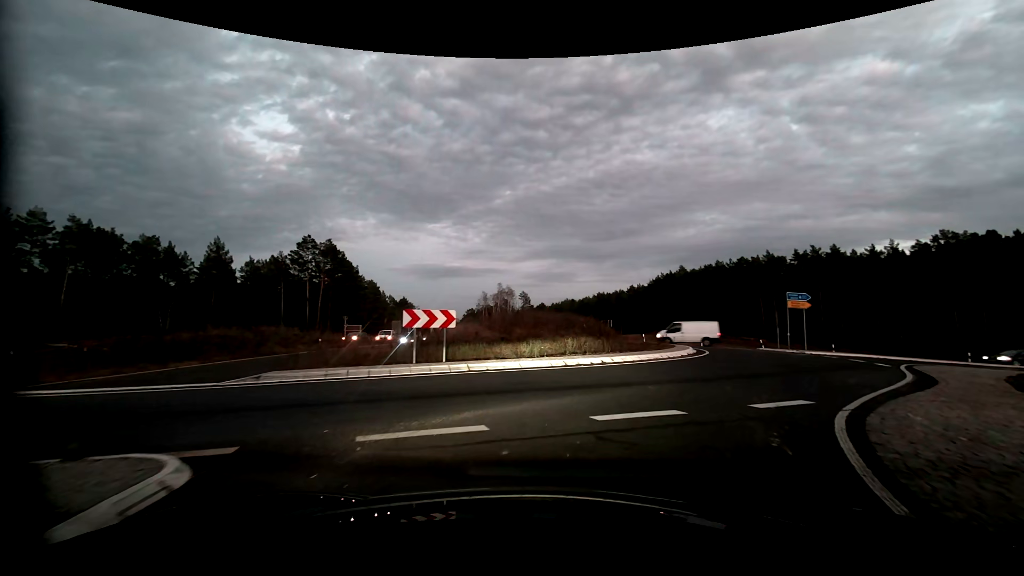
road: primary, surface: asphalt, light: Dusk
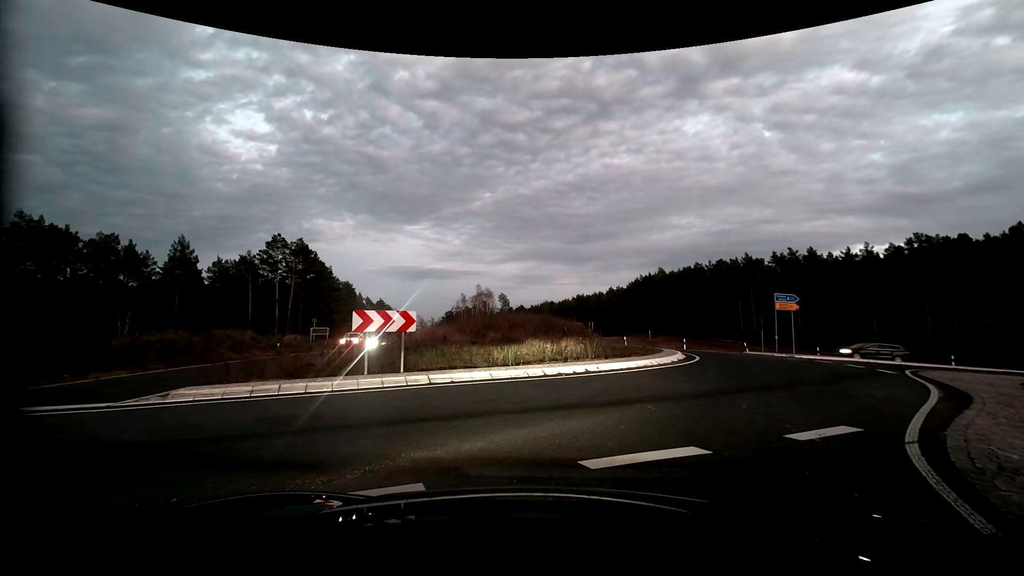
(0.0, +1.8) m; +1°
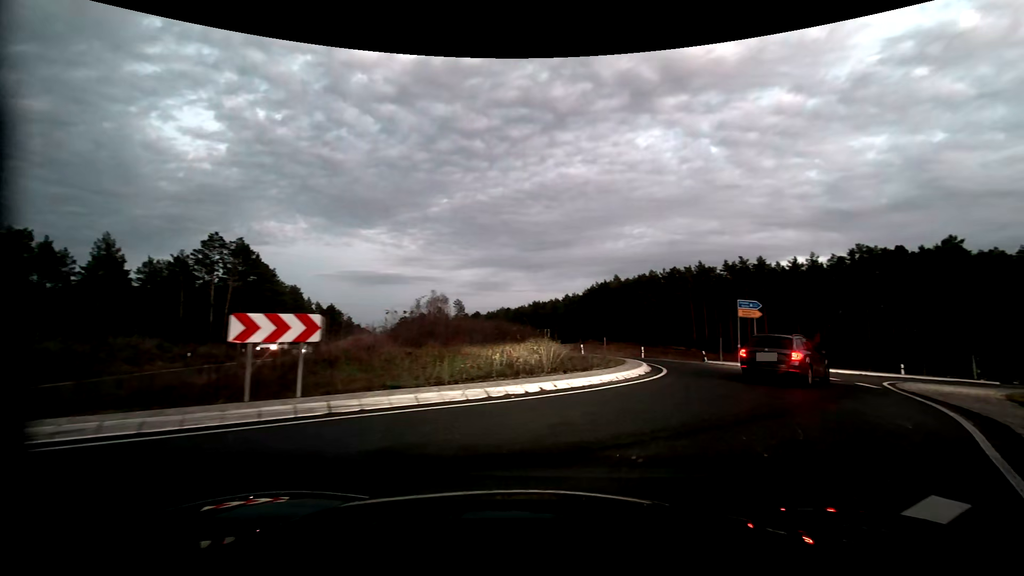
(+0.1, +3.1) m; +6°
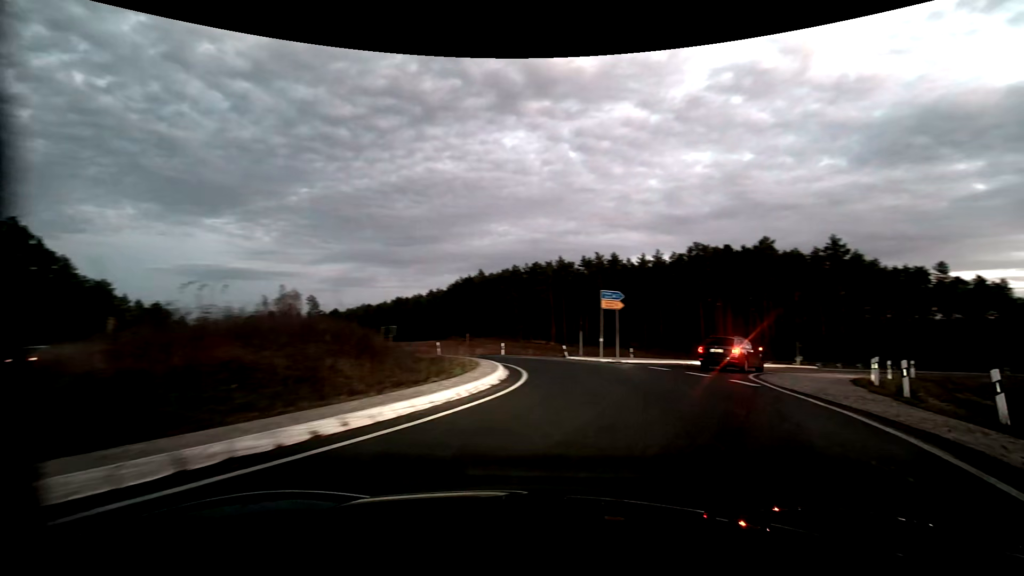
(+0.7, +4.9) m; +16°
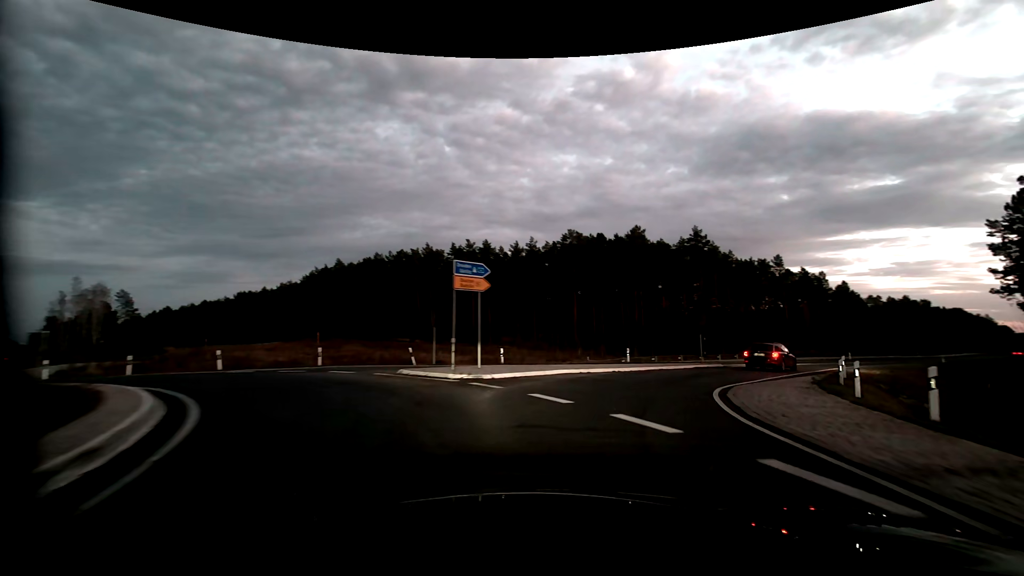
(+1.6, +11.4) m; +14°
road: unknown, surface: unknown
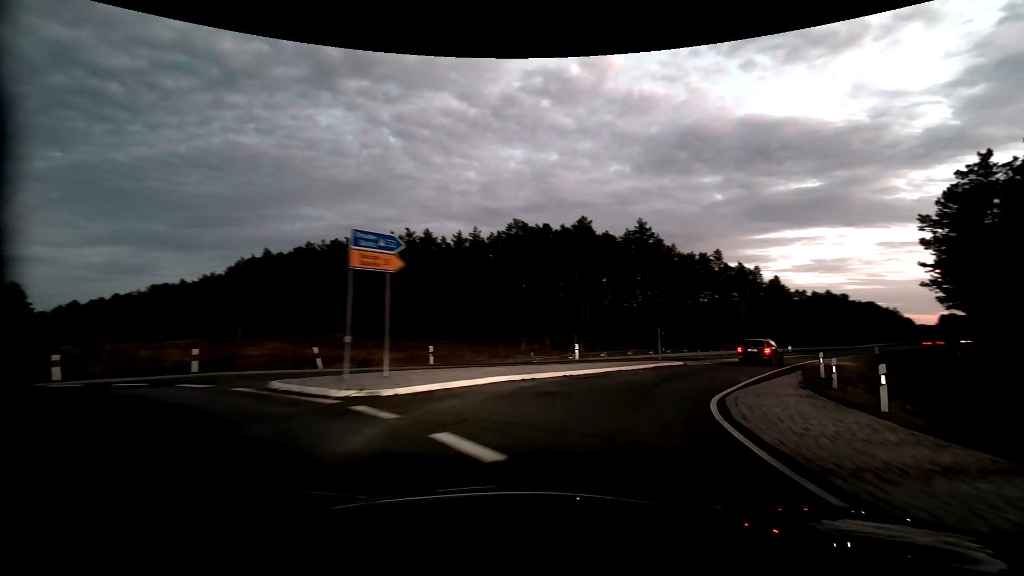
(+0.2, +4.7) m; +6°
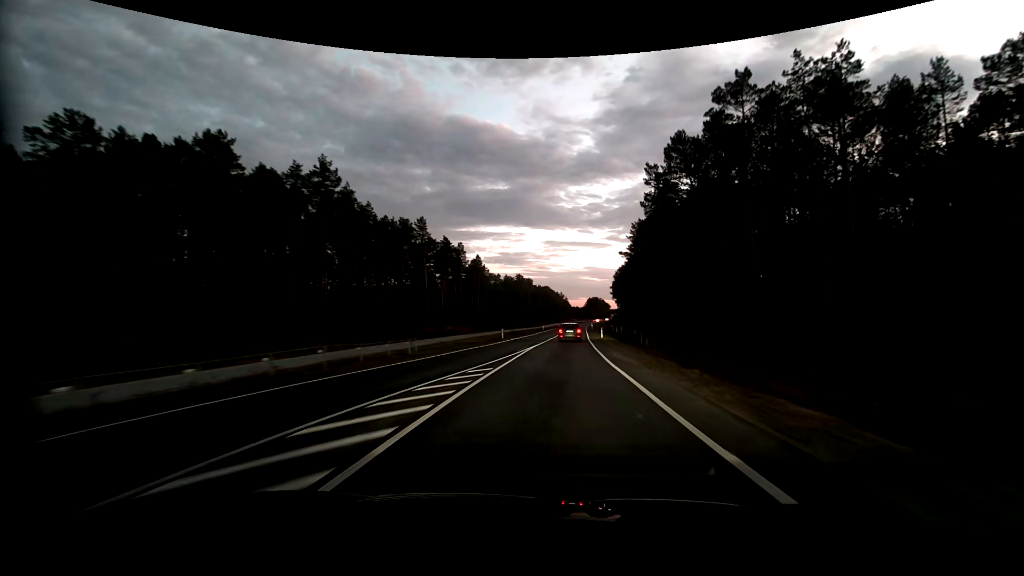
(+10.3, +28.8) m; +32°
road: primary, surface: asphalt
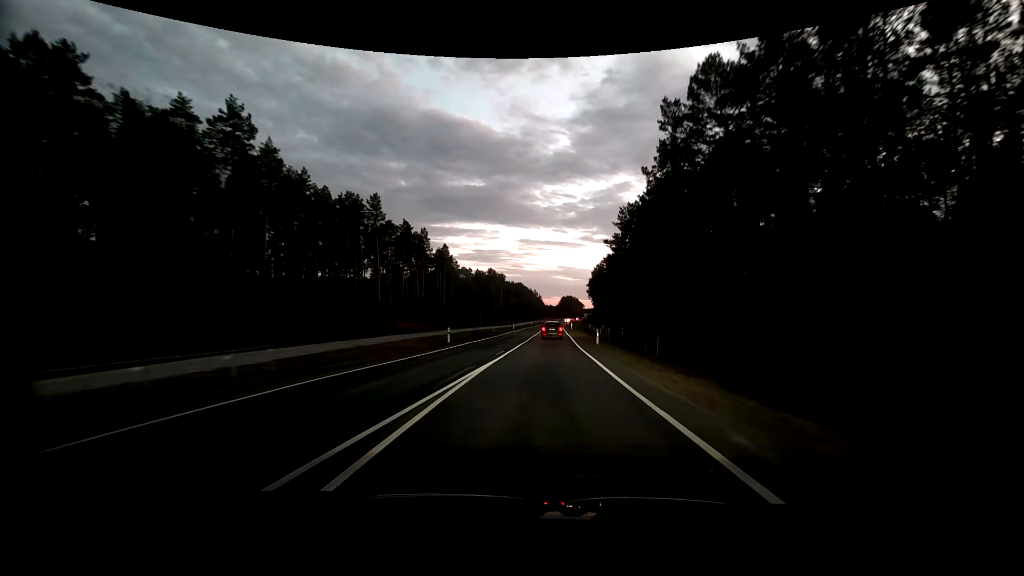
(+0.4, +16.4) m; +3°
(0, +10) (0, +20) (+1, +30) (+1, +40) (+1, +50) (+2, +60) (+2, +70) (+3, +80) (+3, +90) (+4, +100) m
